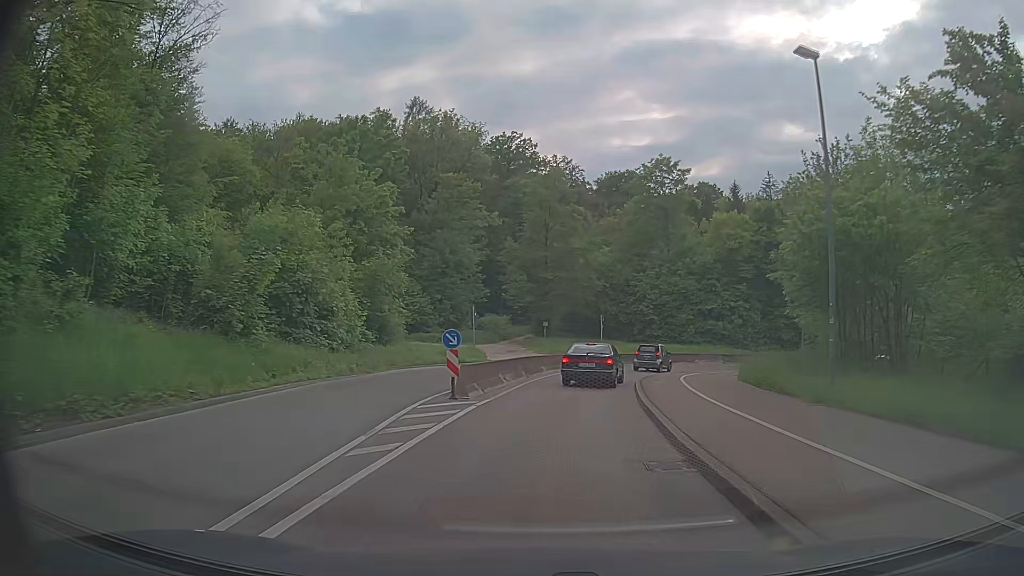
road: secondary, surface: asphalt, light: Day
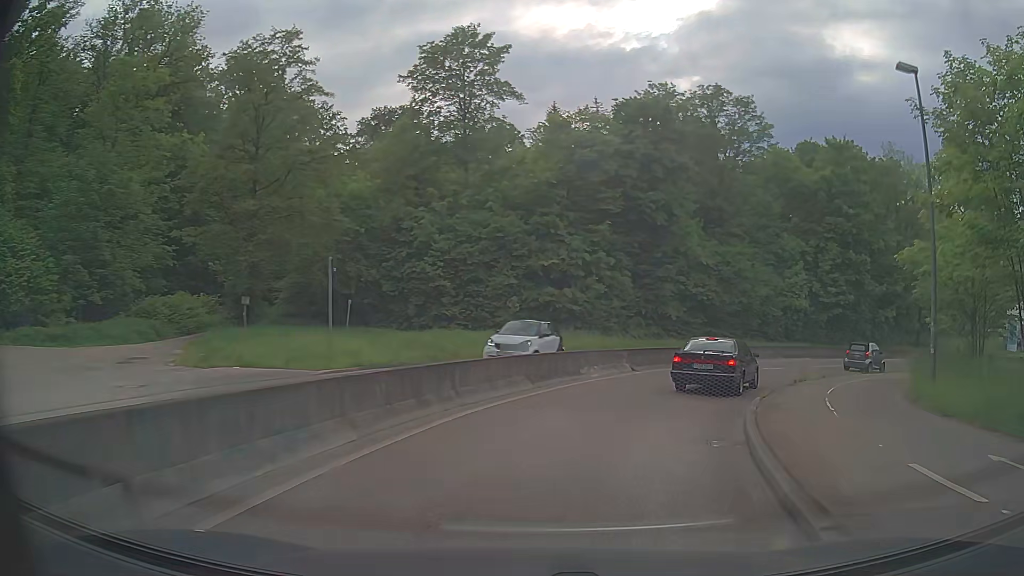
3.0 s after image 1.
(+3.9, +31.5) m; +19°
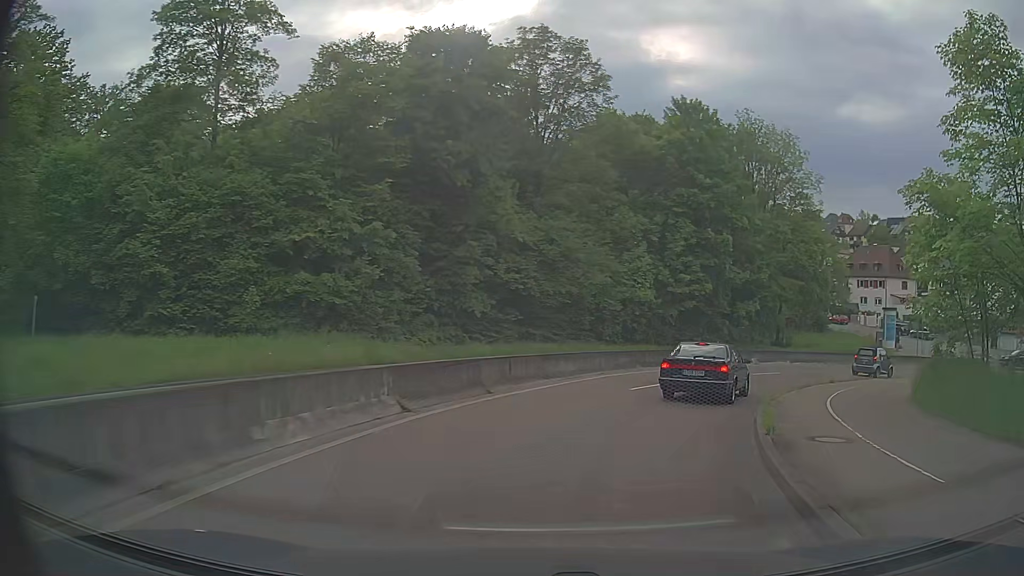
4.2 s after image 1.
(+1.7, +11.8) m; +17°
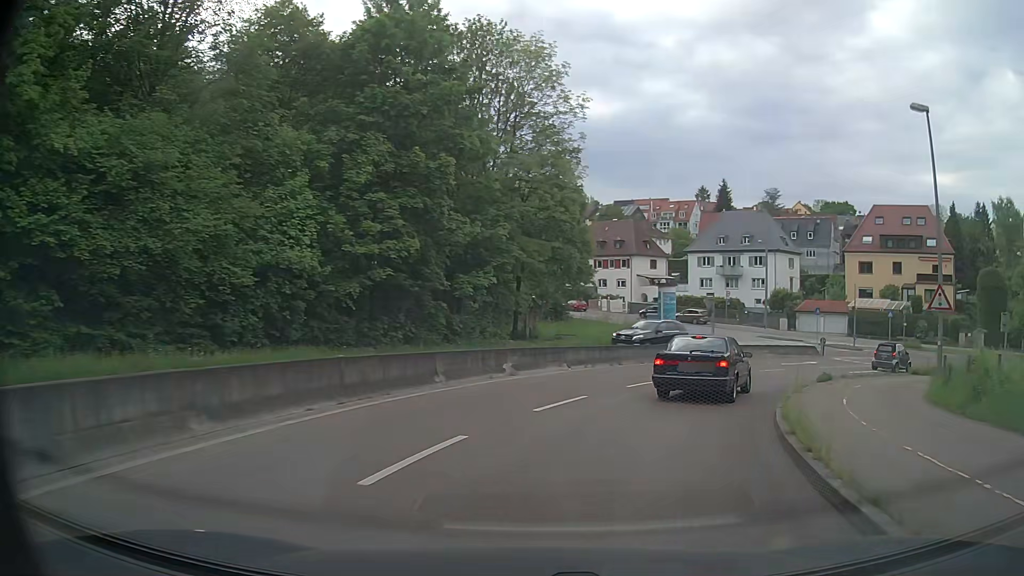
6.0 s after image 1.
(+3.8, +17.5) m; +24°
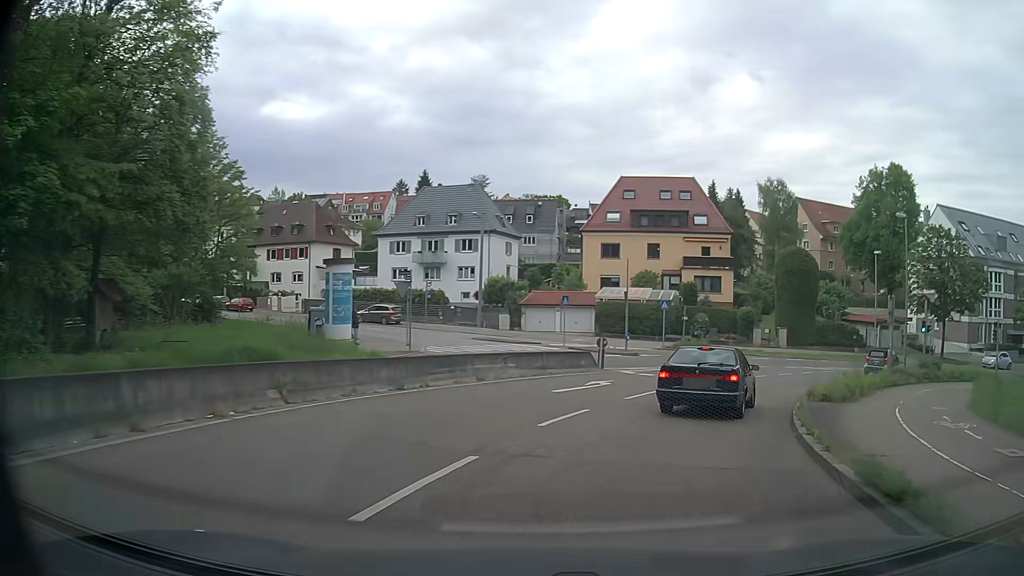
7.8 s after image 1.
(+4.1, +17.3) m; +26°
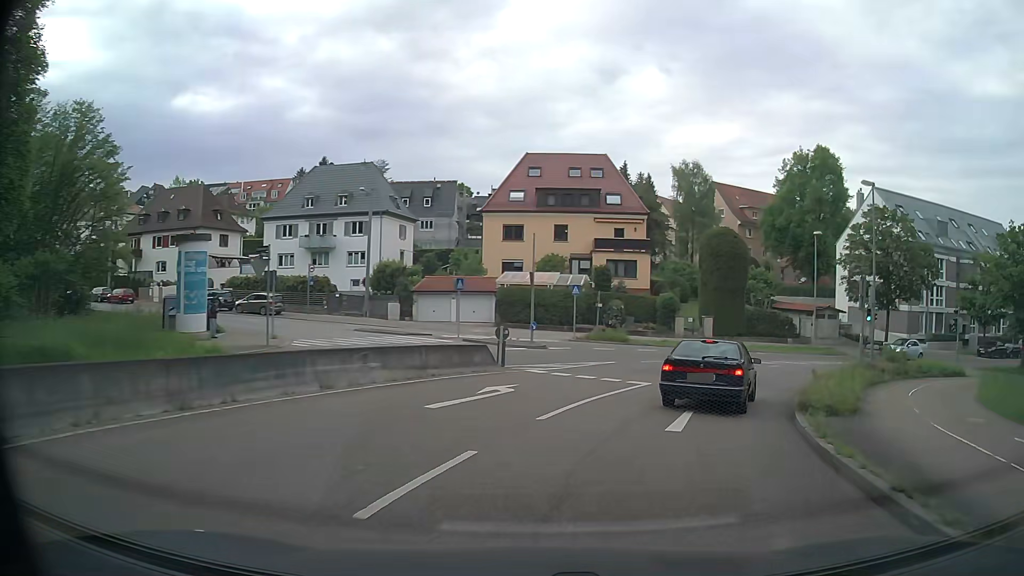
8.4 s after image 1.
(+0.5, +5.9) m; +8°
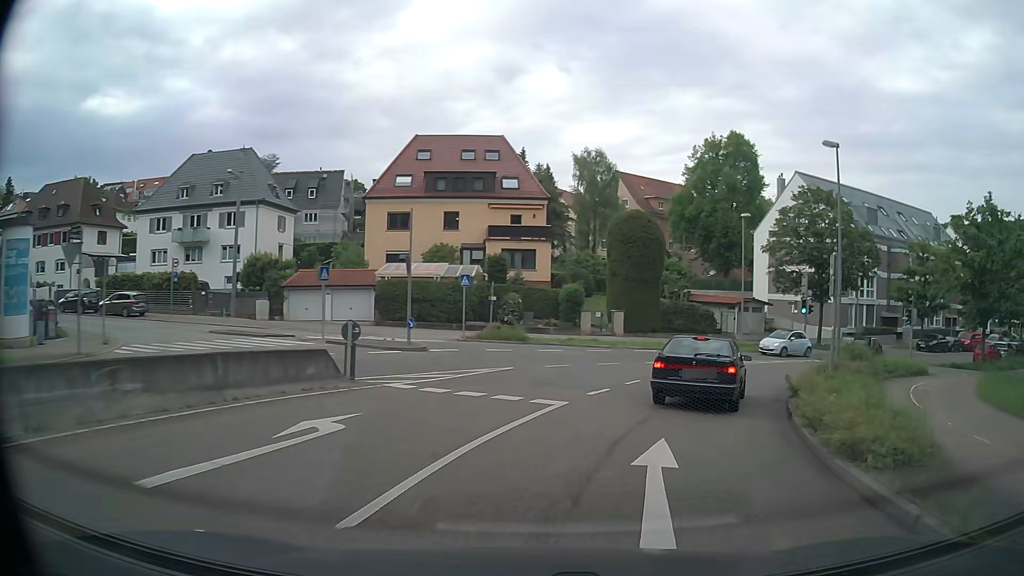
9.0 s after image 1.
(+0.5, +5.9) m; +9°
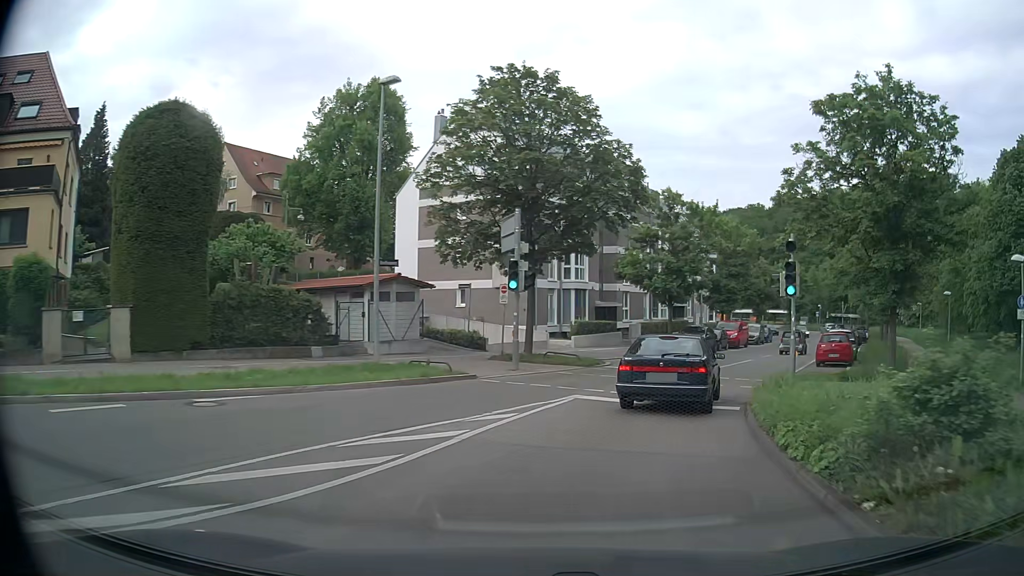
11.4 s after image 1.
(+6.6, +22.5) m; +31°
(+1, +10) (+4, +19) (+9, +28) (+14, +37) (+19, +45) (+24, +54) (+30, +62) (+35, +71) (+38, +80) (+40, +90) m
